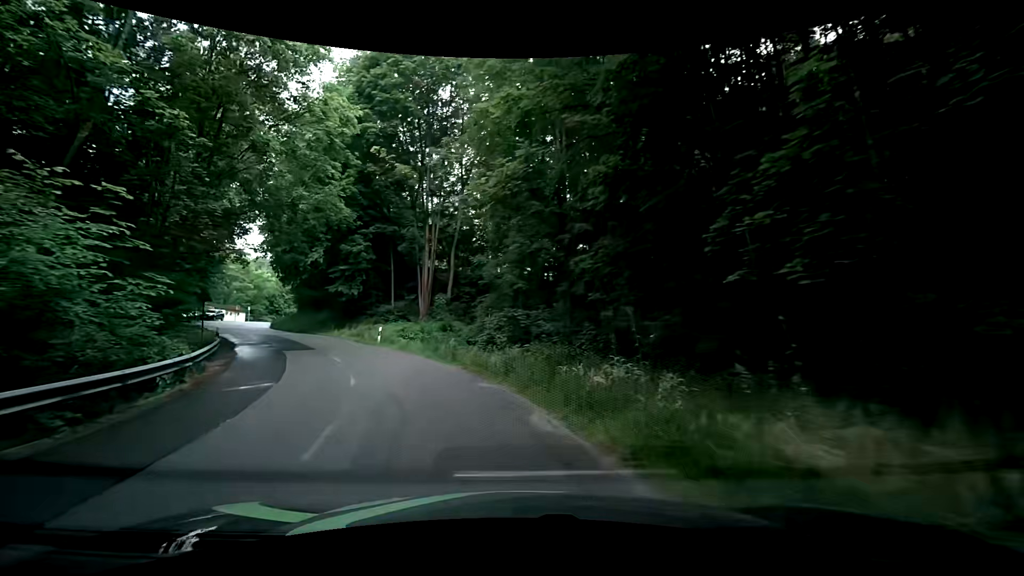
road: tertiary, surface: asphalt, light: Day
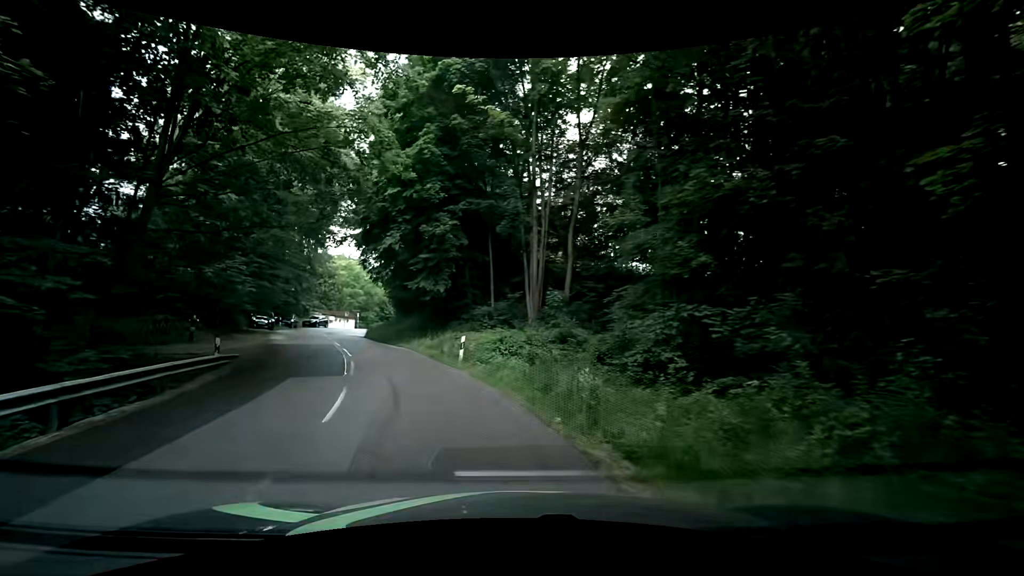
(-1.0, +10.7) m; -12°
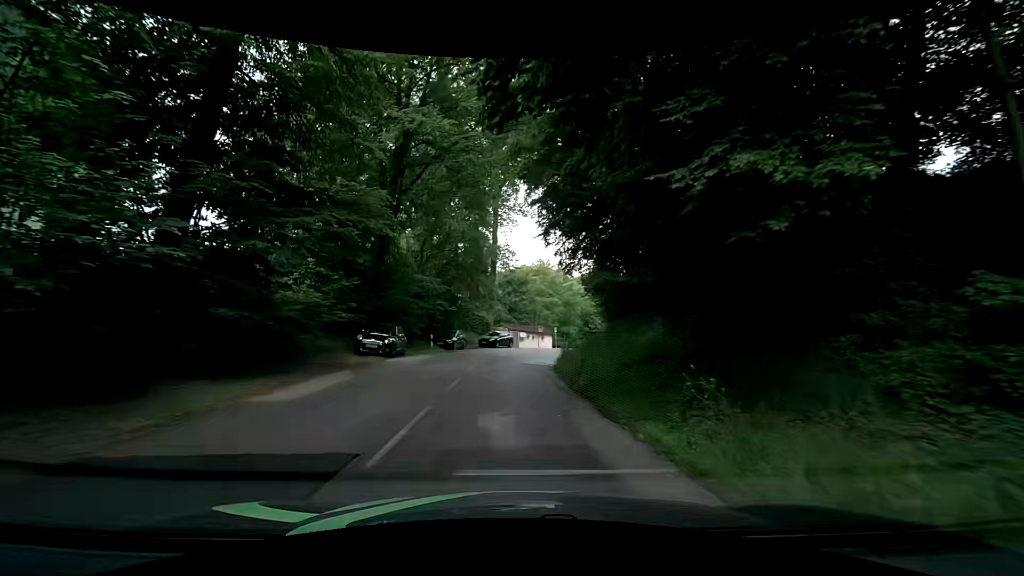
(-4.8, +20.9) m; -23°
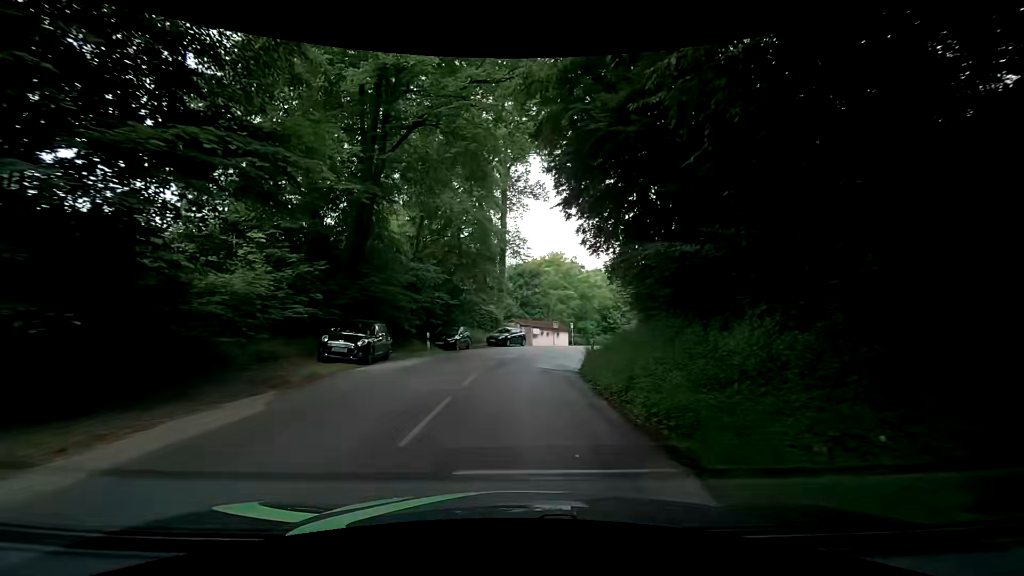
(-0.1, +5.3) m; -2°
(0, +10) (0, +20) (+1, +30) (+4, +39) (+9, +48) (+16, +56) (+24, +61) (+33, +66) (+42, +69) (+52, +73) m
